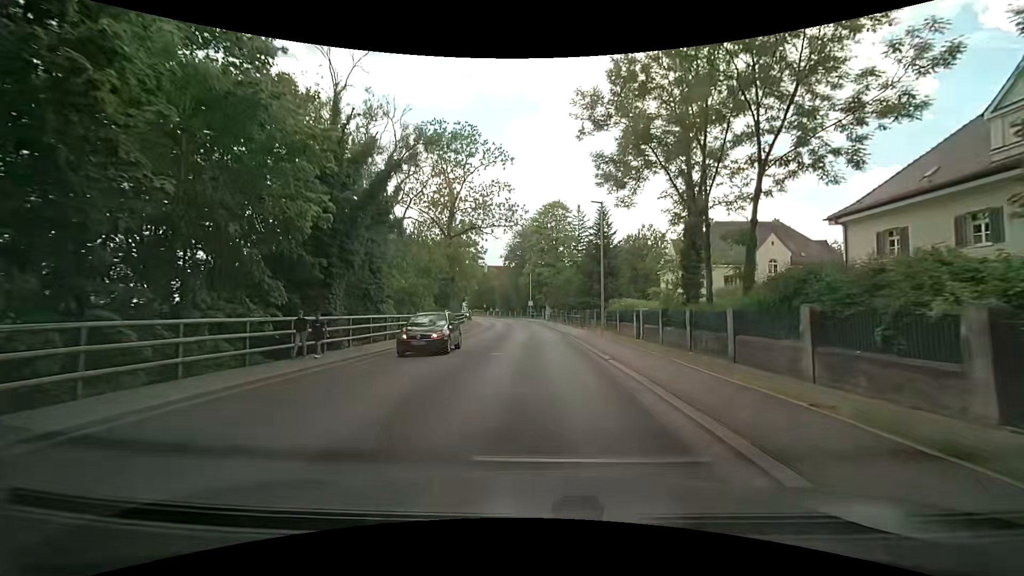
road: secondary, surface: asphalt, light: Day
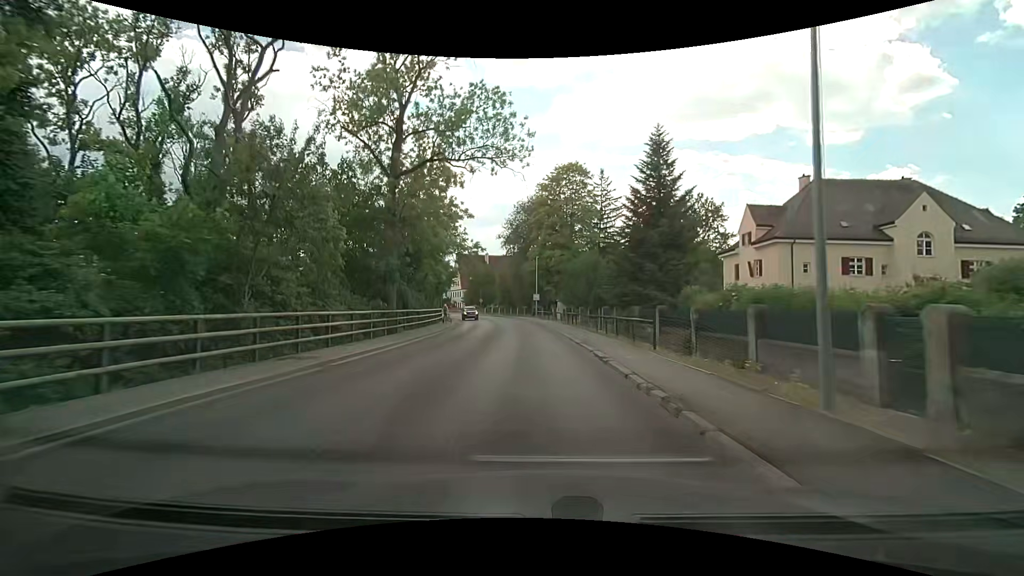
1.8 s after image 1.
(+0.2, +22.6) m; -1°
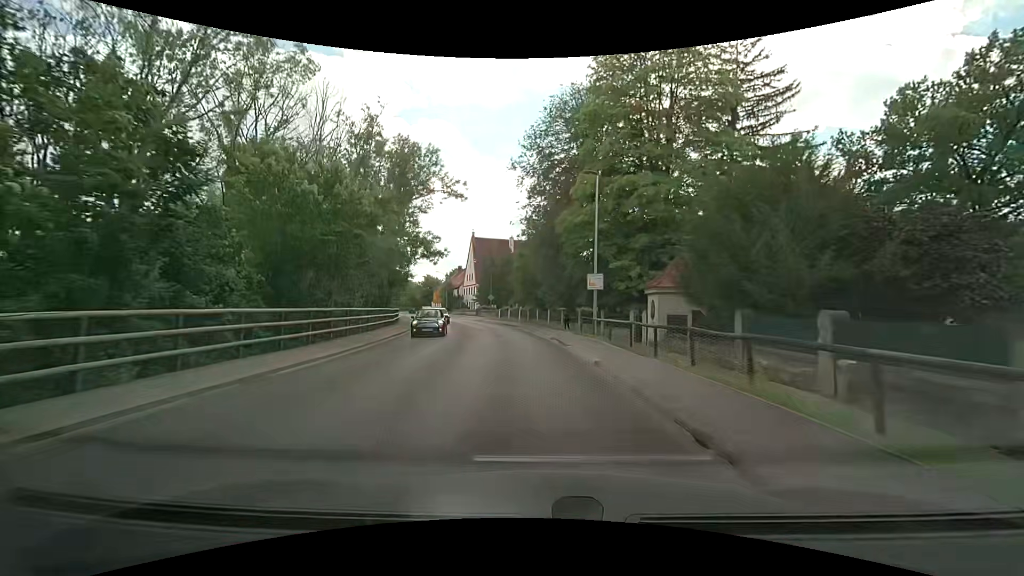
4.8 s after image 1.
(-0.7, +38.4) m; -3°
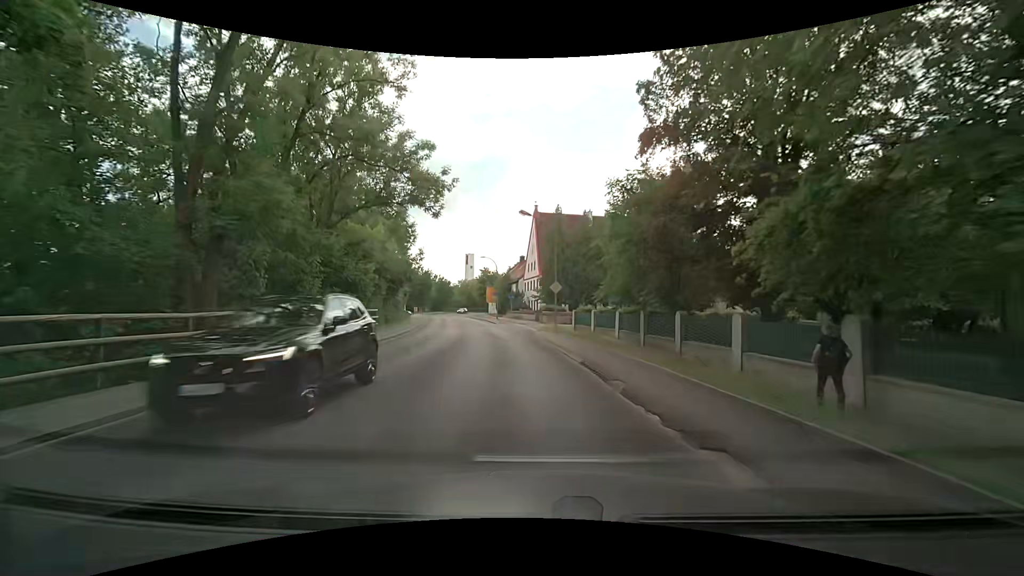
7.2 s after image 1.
(-2.2, +30.6) m; -8°
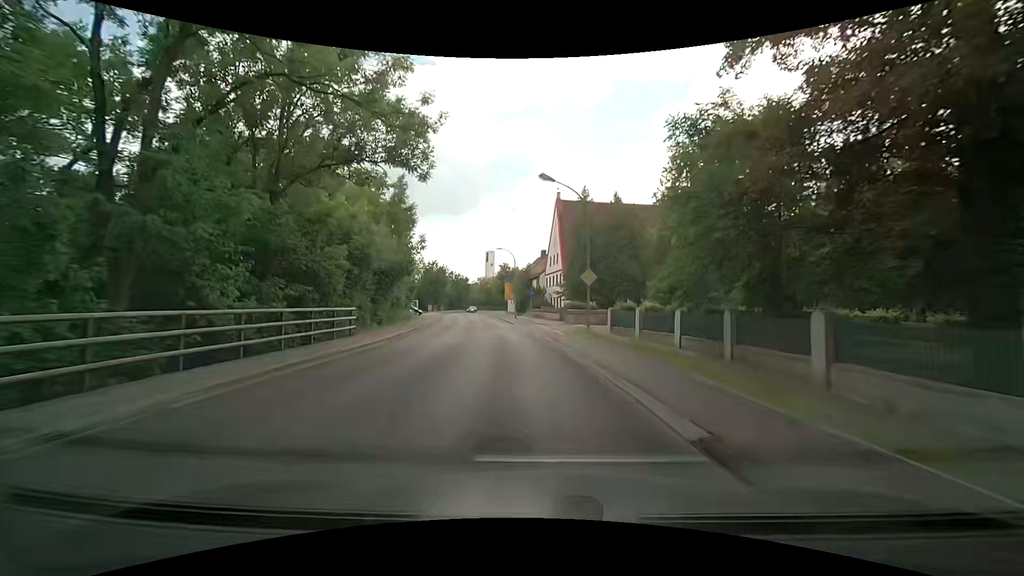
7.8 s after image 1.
(-0.2, +7.6) m; -2°
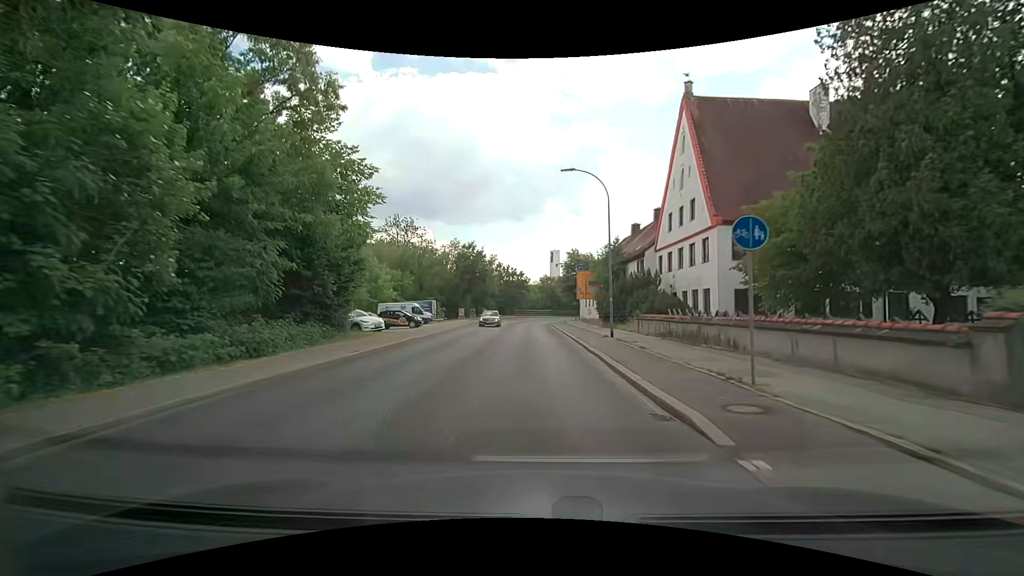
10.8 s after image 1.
(-3.0, +36.3) m; -8°
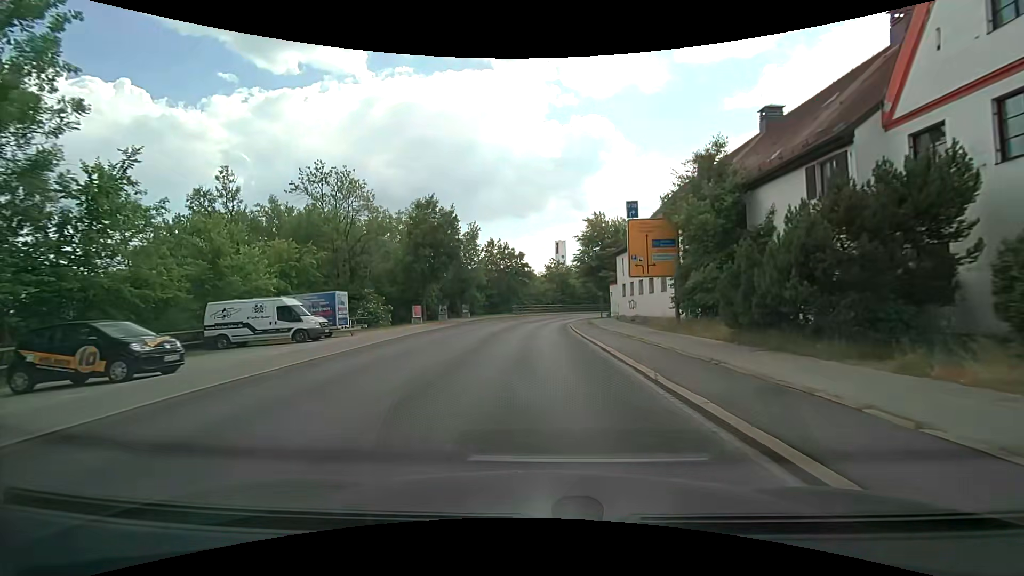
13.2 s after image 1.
(0.0, +27.9) m; 0°
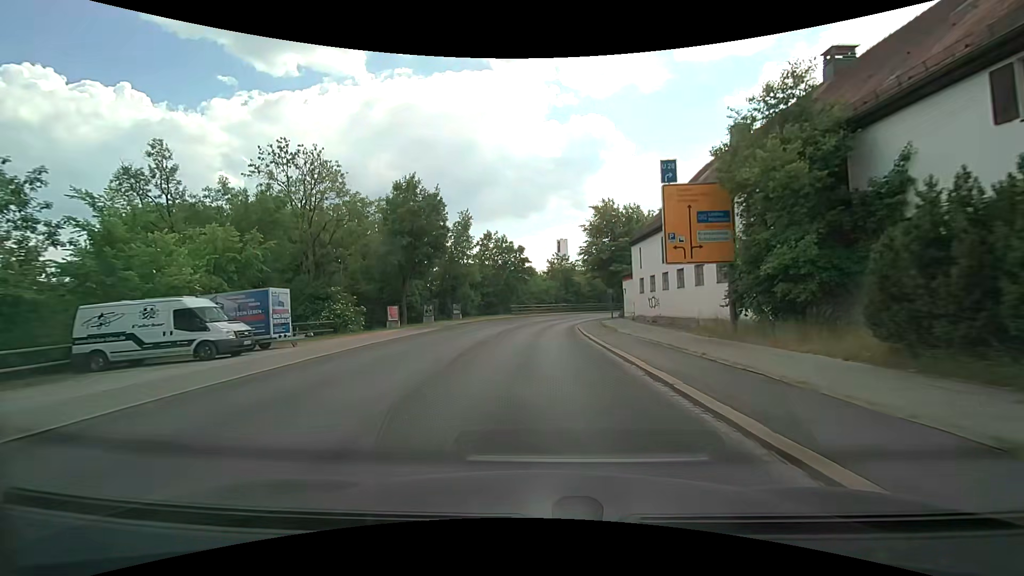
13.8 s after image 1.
(0.0, +7.0) m; 0°
